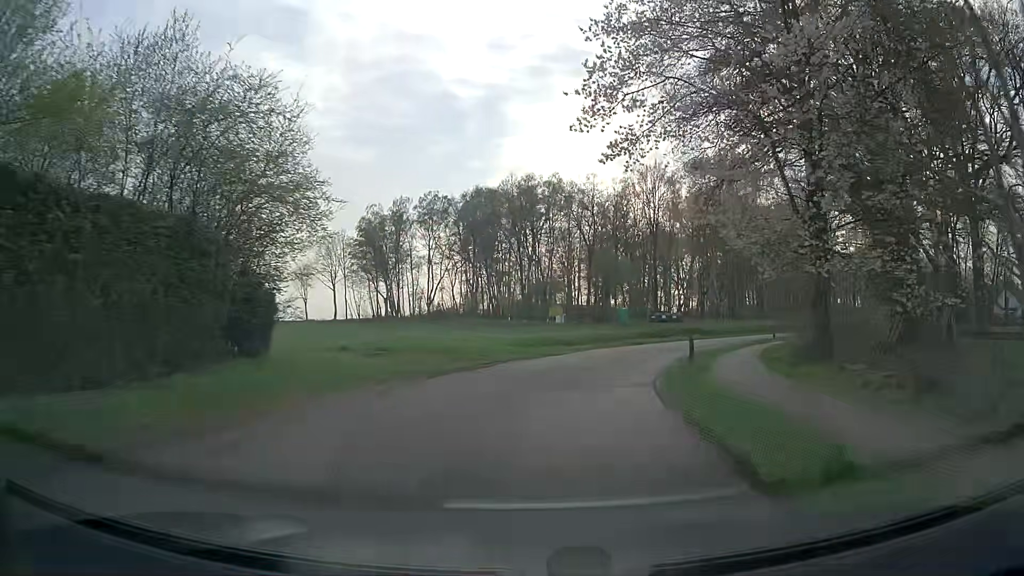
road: residential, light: Day
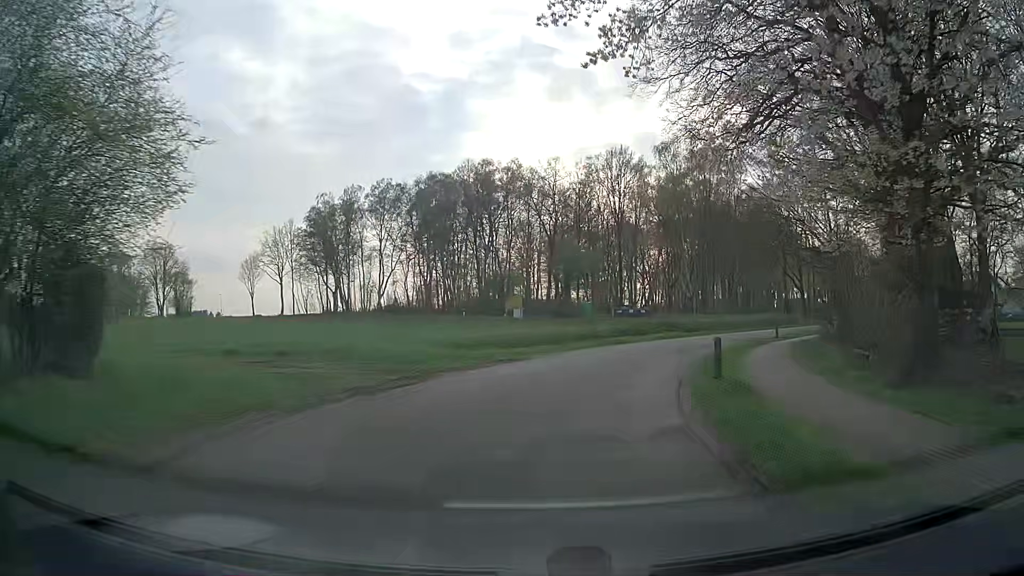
(+0.3, +6.8) m; +4°
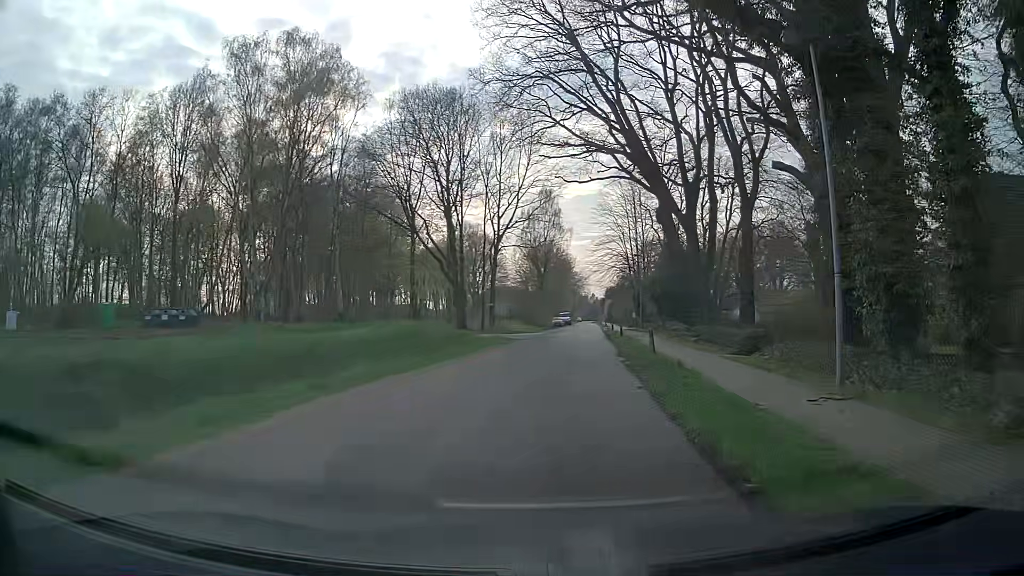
(+9.2, +32.7) m; +33°
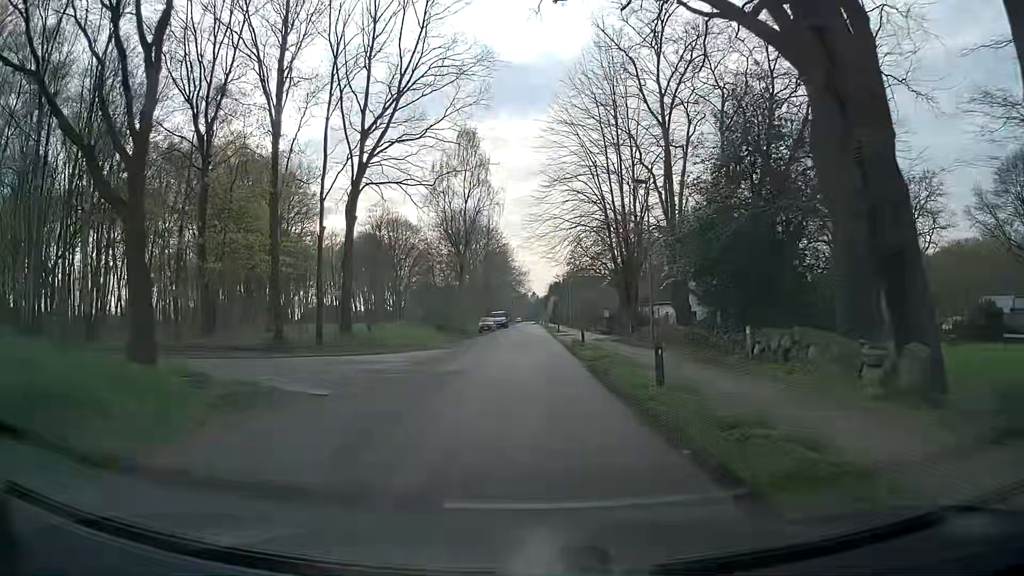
(+2.7, +30.0) m; +6°
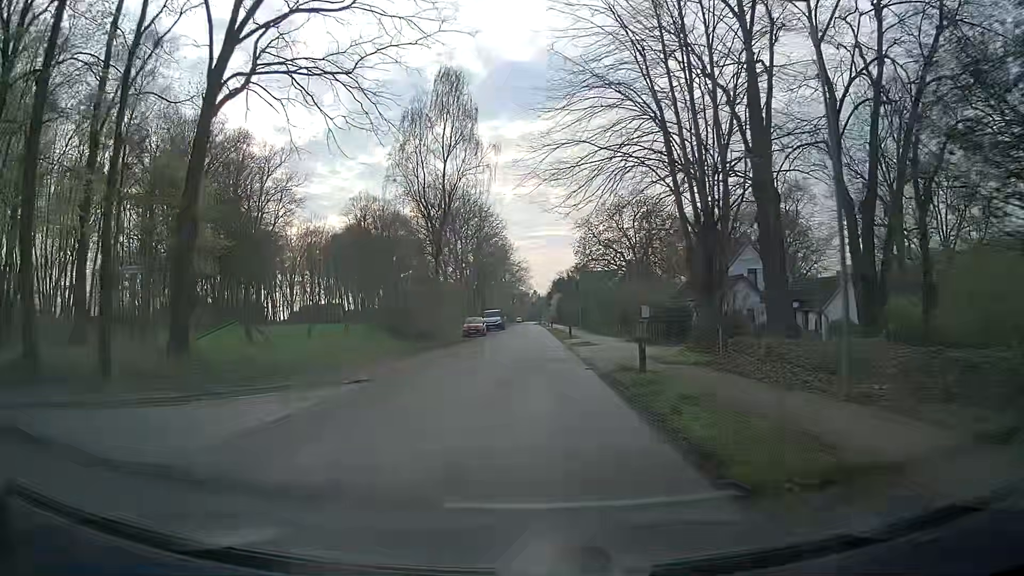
(0.0, +15.7) m; 0°
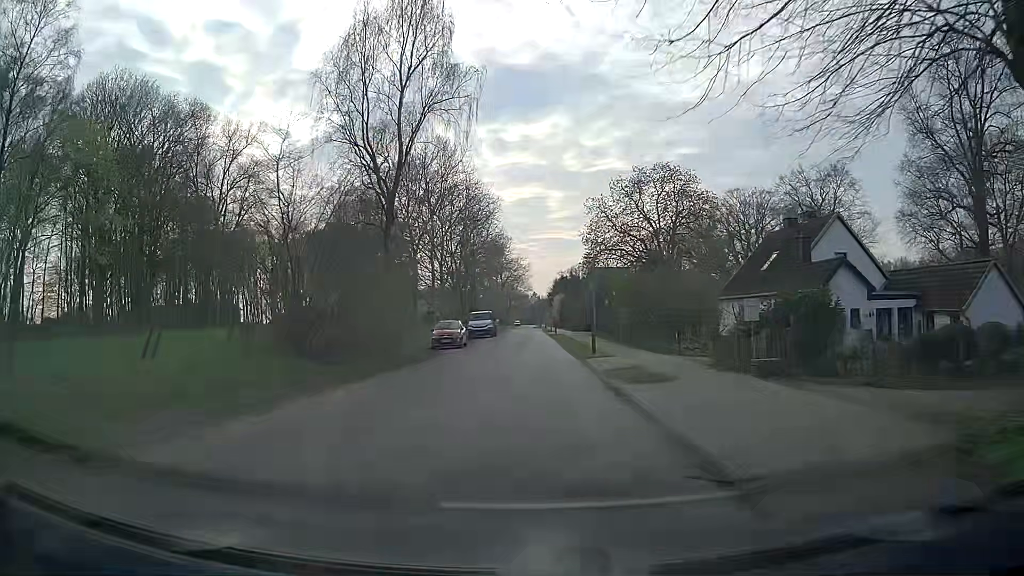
(0.0, +15.4) m; 0°
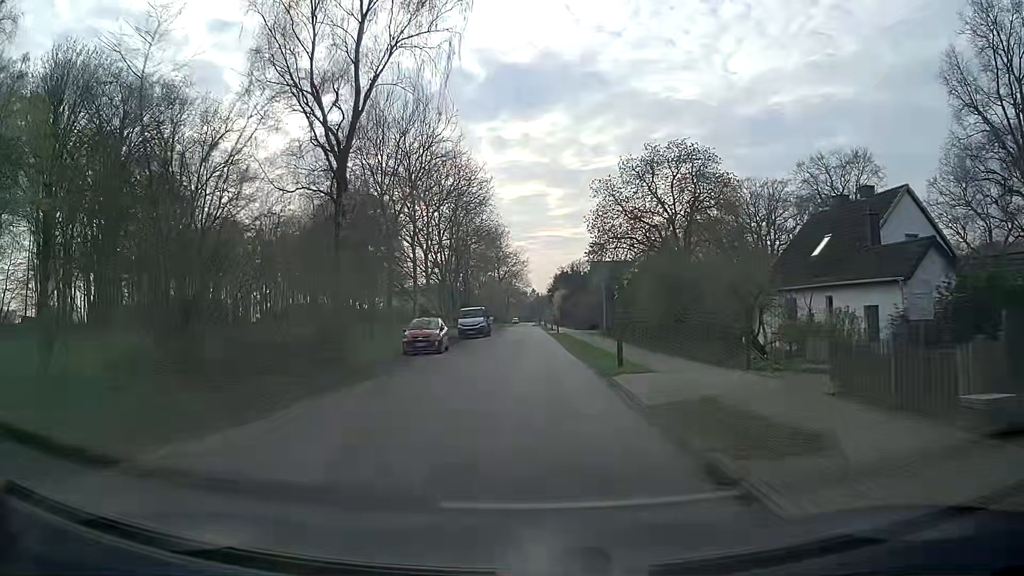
(0.0, +7.6) m; 0°
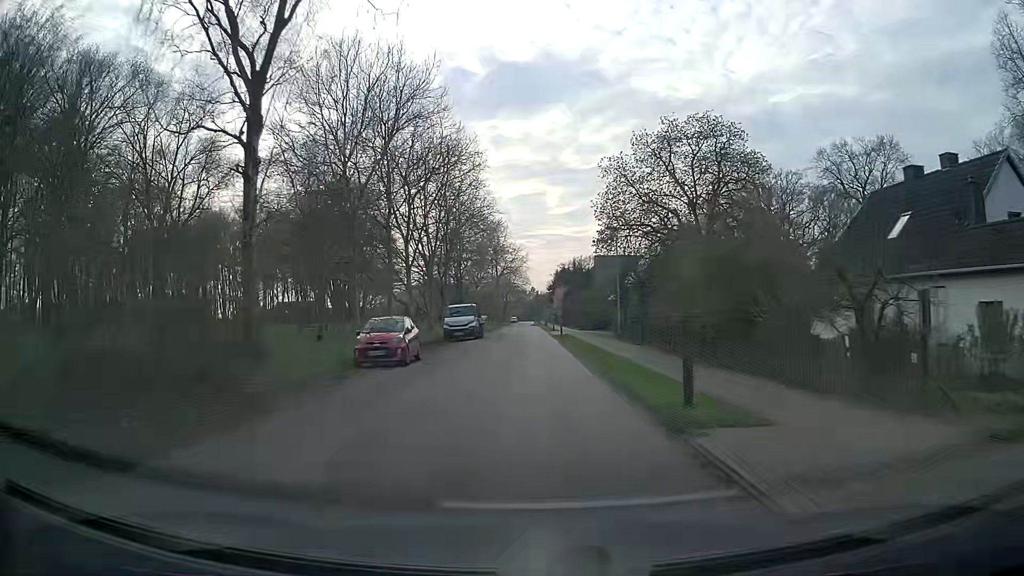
(+0.1, +7.5) m; +1°
(0, +10) (0, +20) (0, +30) (0, +40) (0, +50) (0, +60) (0, +70) (-1, +80) (-1, +90) (-2, +100) m
